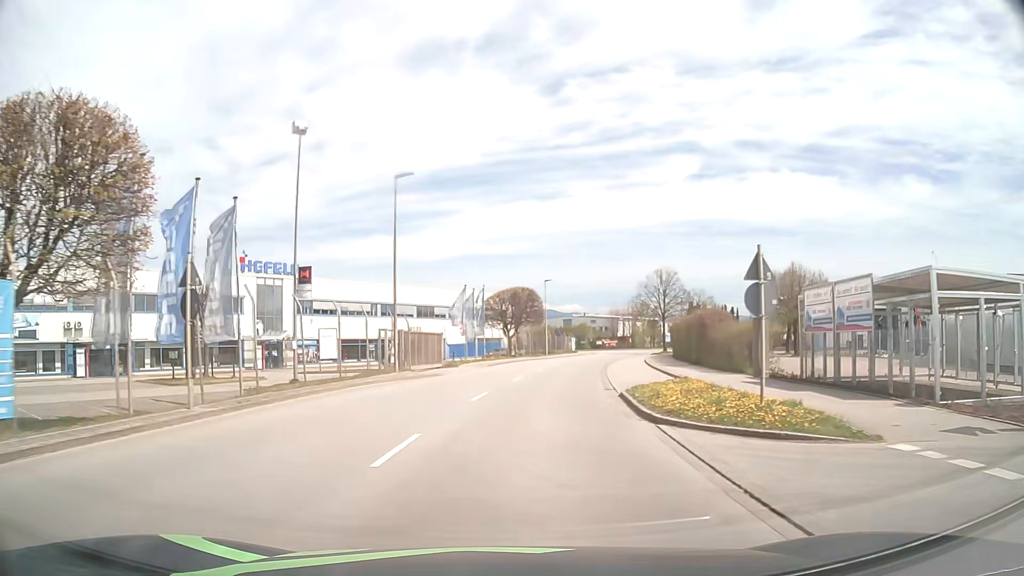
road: tertiary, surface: asphalt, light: Day
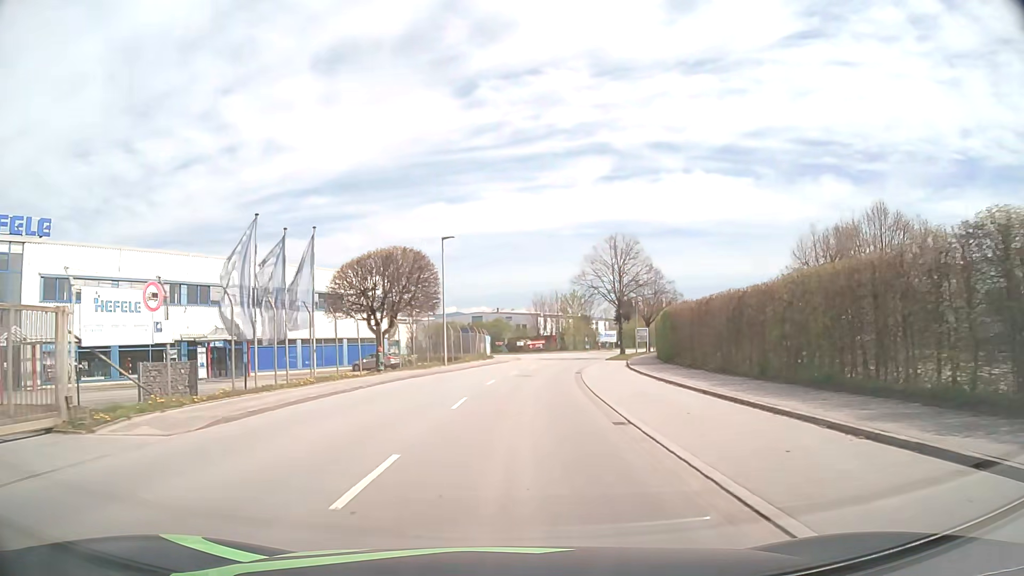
(+2.1, +28.8) m; +8°
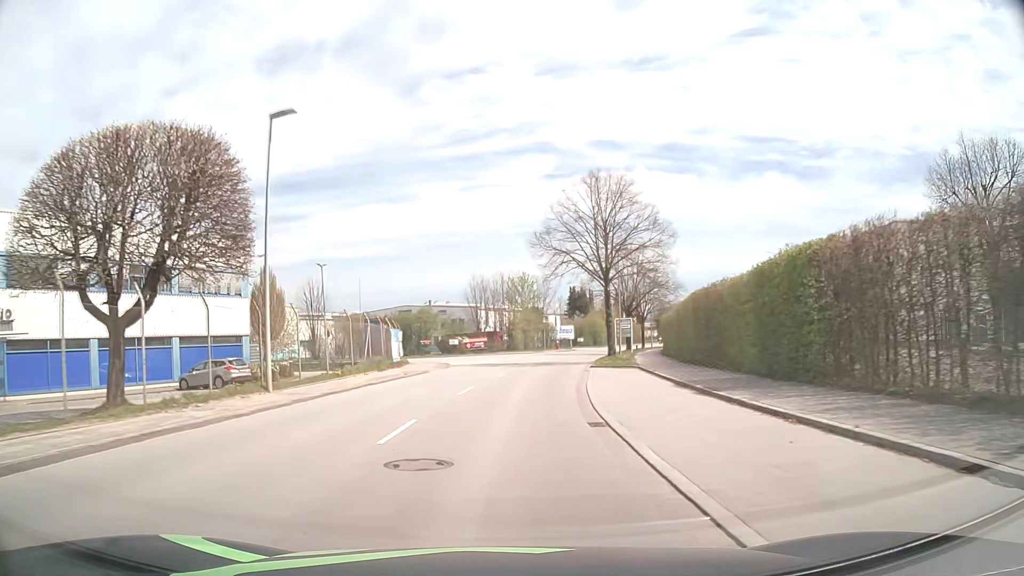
(+1.0, +23.0) m; +5°
(0, +10) (+1, +20) (+2, +30) (+3, +40) (+5, +50) (+7, +59) (+10, +69) (+13, +79) (+16, +88) (+20, +97) m
